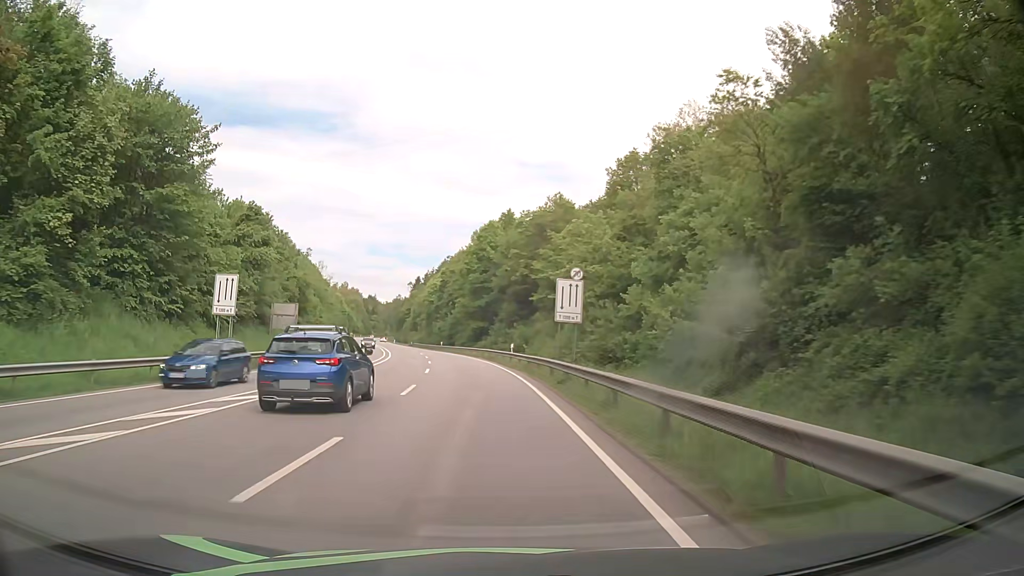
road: primary_link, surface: asphalt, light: Day
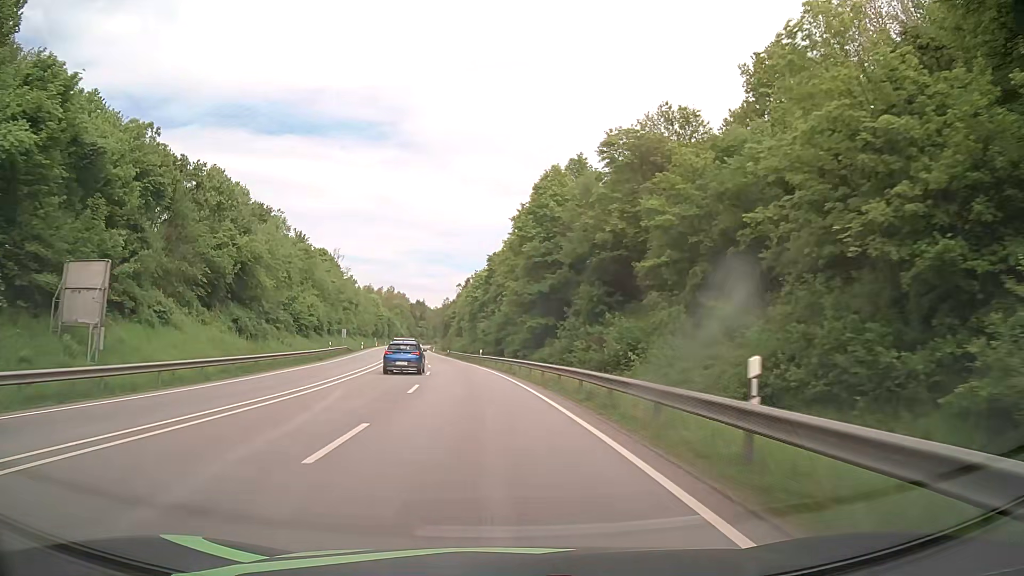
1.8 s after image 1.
(-1.6, +34.4) m; -5°
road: primary
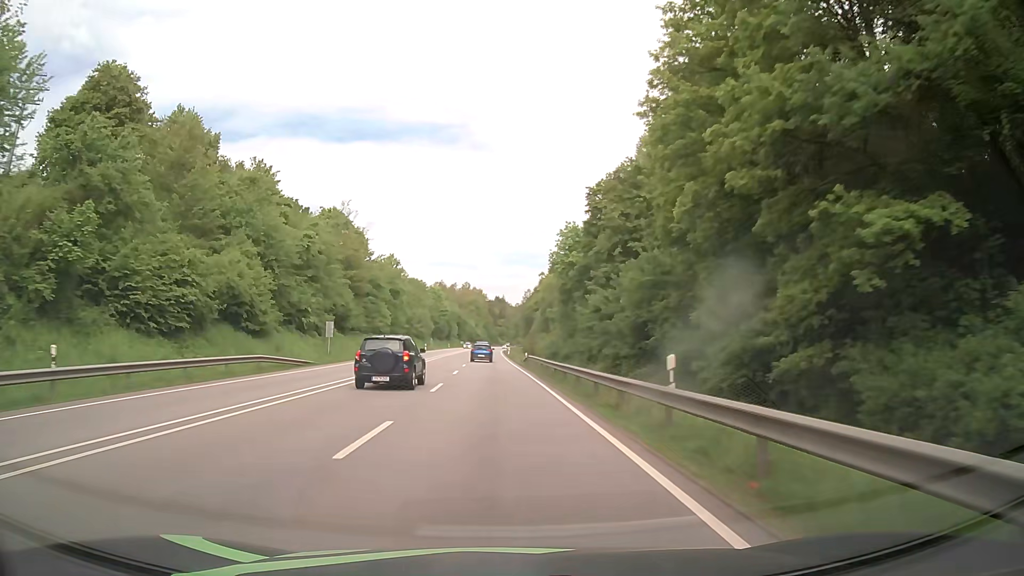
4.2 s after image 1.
(-3.3, +48.6) m; -7°
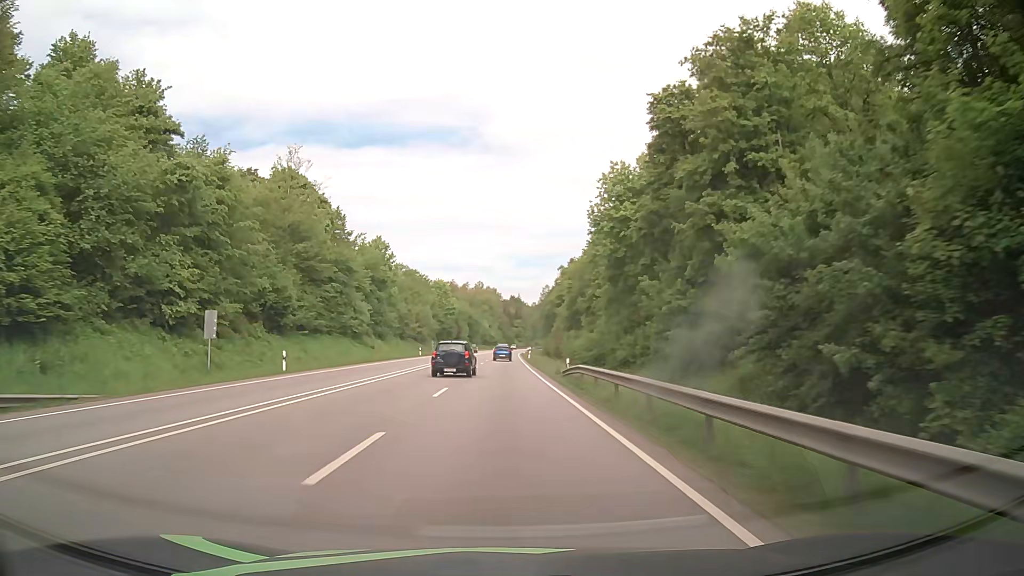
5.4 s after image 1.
(-0.4, +26.0) m; -2°
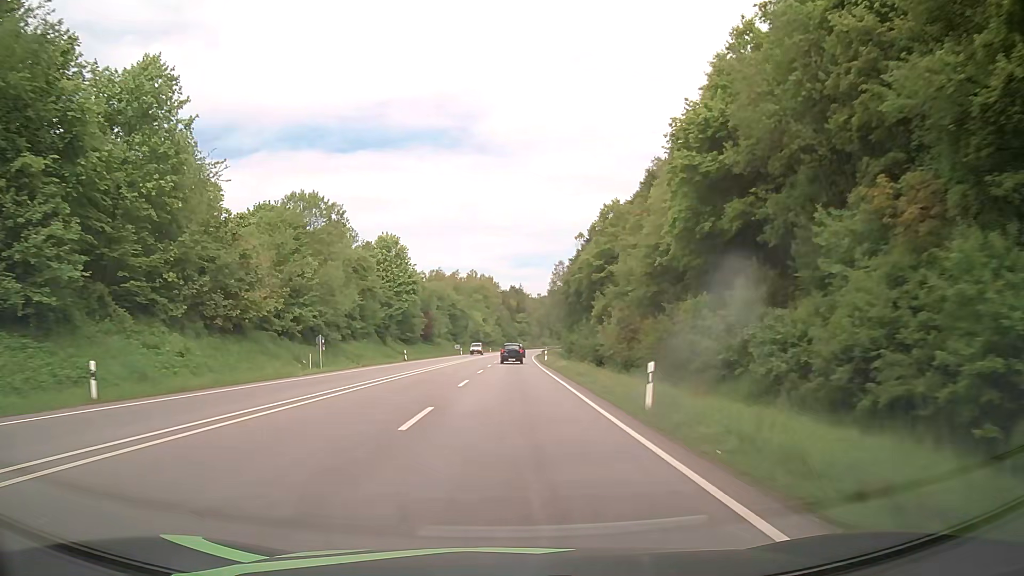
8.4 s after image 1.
(-0.3, +68.8) m; 0°
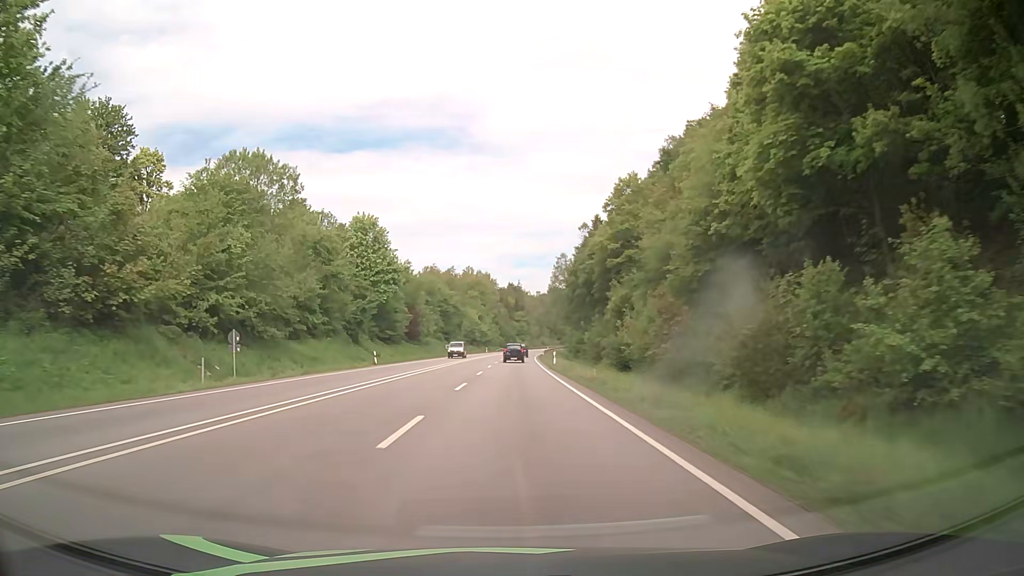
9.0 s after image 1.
(+0.1, +14.2) m; 0°
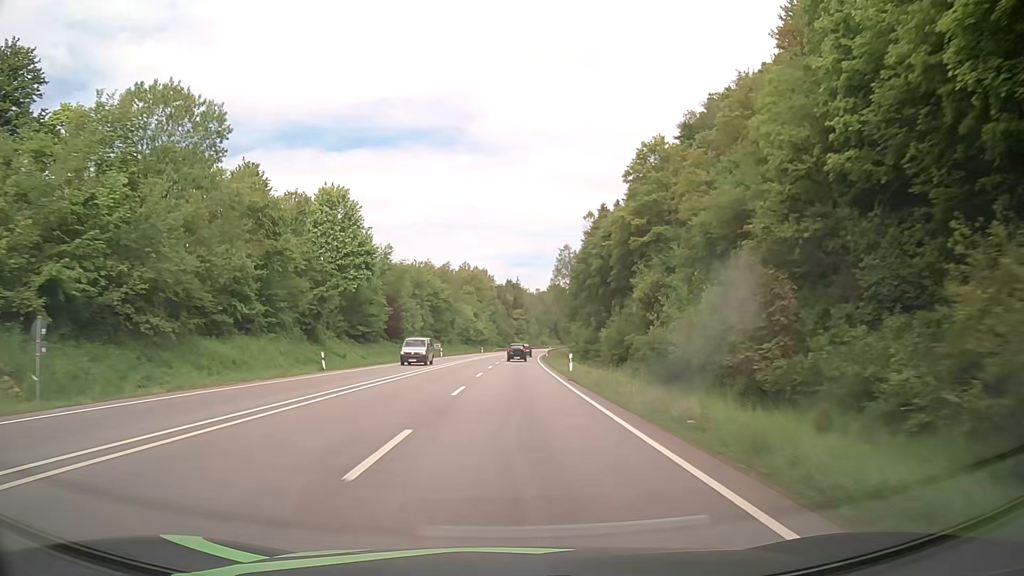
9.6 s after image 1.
(0.0, +14.2) m; 0°
(0, +10) (0, +20) (0, +30) (0, +40) (+1, +50) (+1, +60) (+1, +70) (+2, +80) (+2, +90) (+3, +100) m
